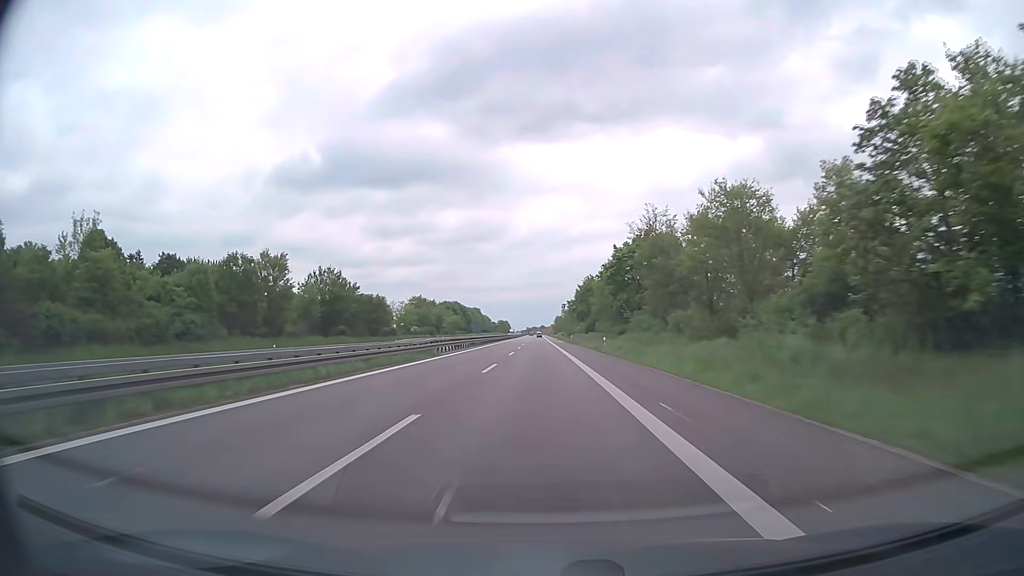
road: trunk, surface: asphalt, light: Day
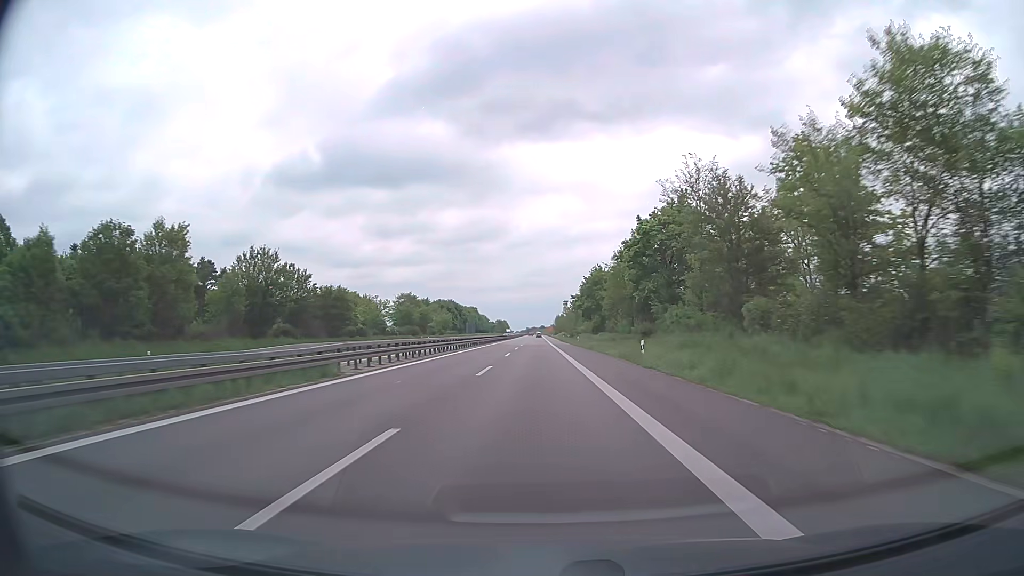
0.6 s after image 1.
(0.0, +19.6) m; 0°
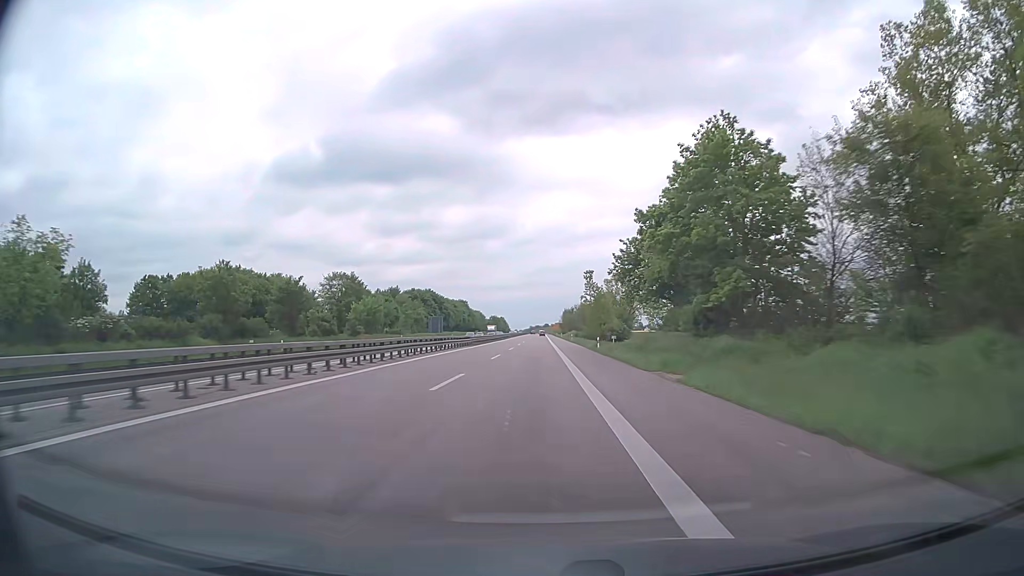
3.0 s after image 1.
(0.0, +78.2) m; 0°
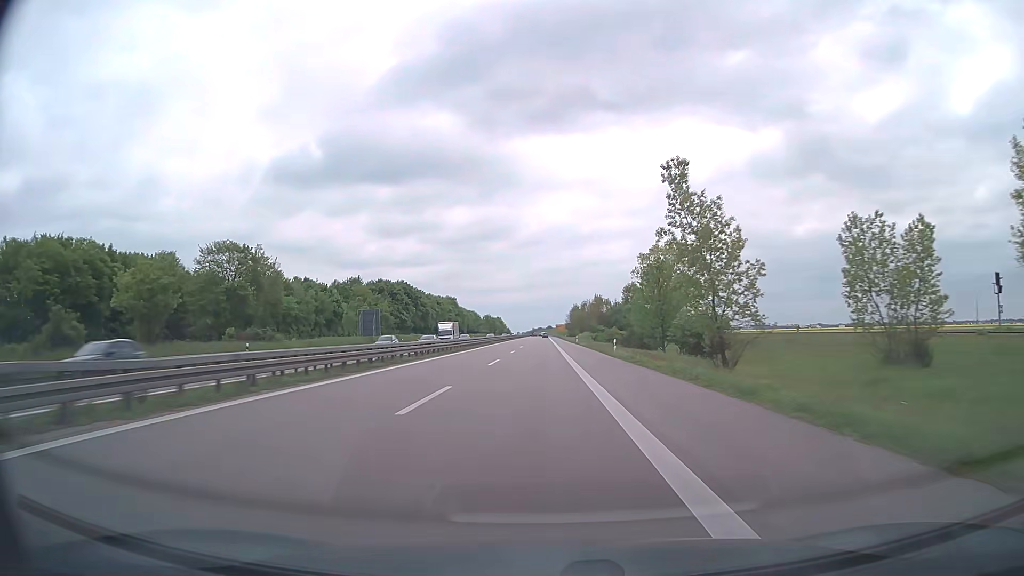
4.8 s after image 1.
(-0.2, +58.5) m; 0°
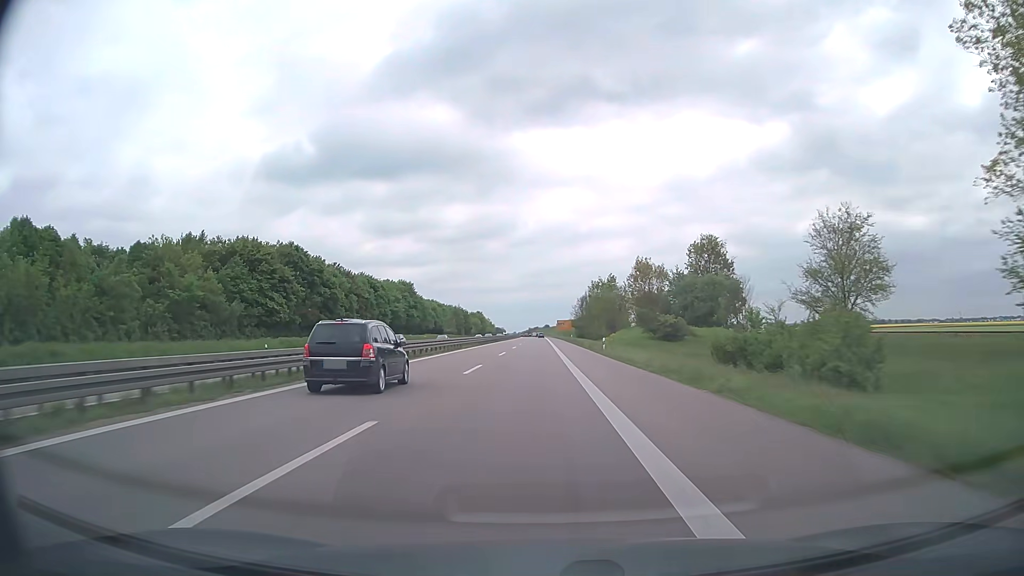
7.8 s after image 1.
(+0.1, +97.2) m; 0°
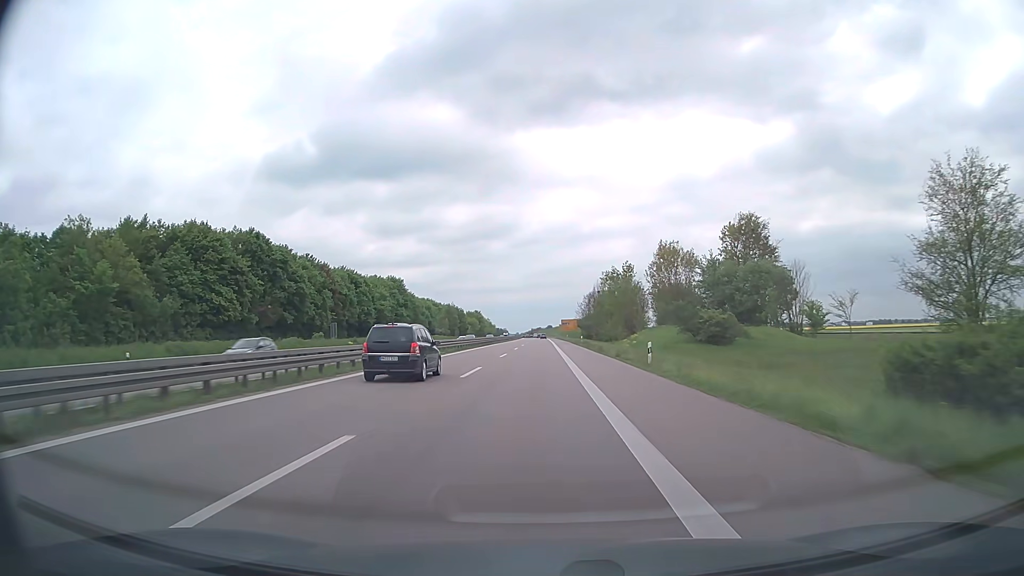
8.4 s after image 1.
(0.0, +19.3) m; 0°
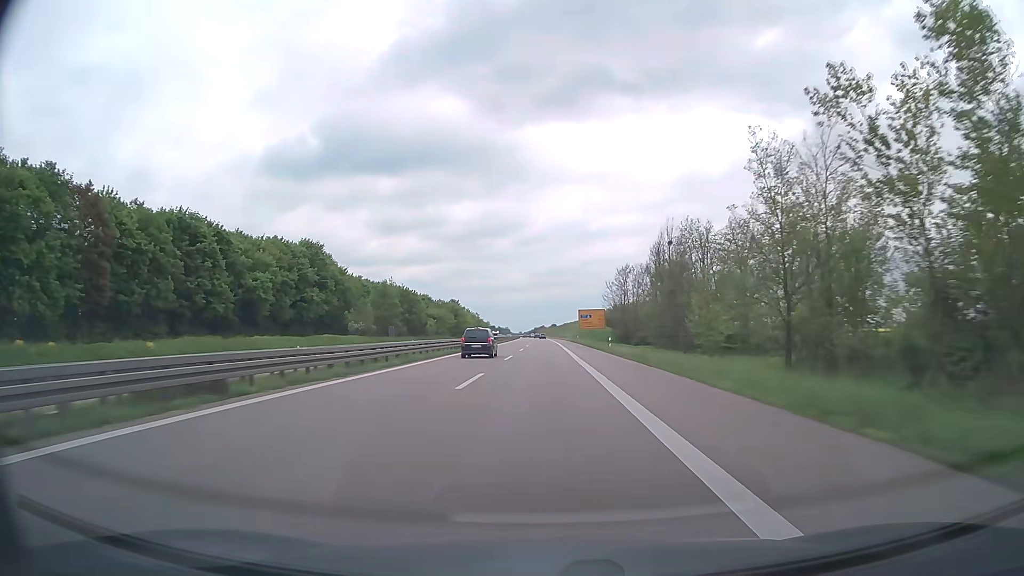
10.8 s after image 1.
(-0.3, +76.7) m; 0°
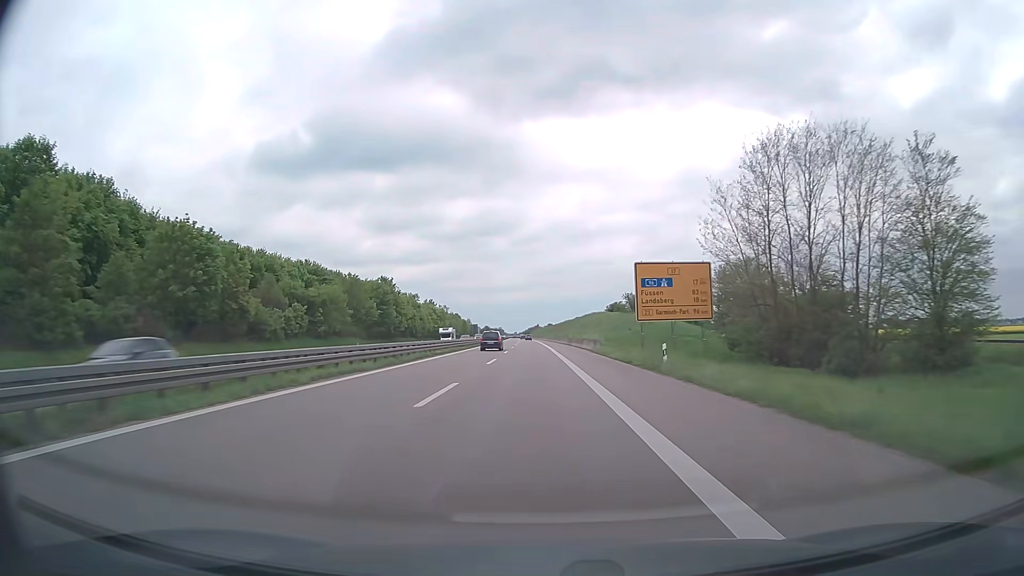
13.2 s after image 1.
(+0.5, +75.7) m; +1°
(0, +10) (0, +20) (0, +30) (0, +40) (0, +50) (-1, +60) (-1, +70) (-1, +80) (-1, +90) (-2, +100) m
